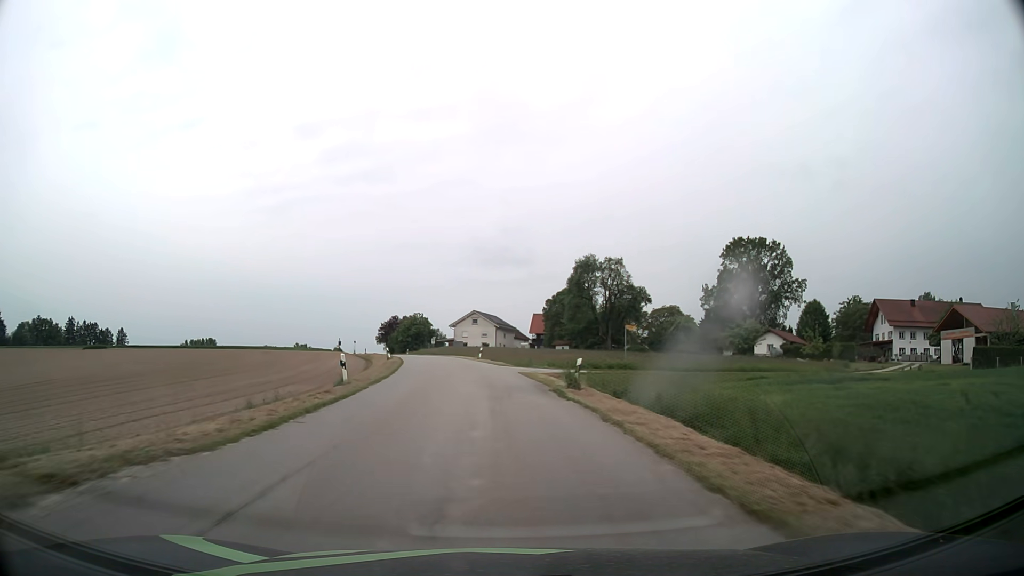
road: tertiary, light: Day
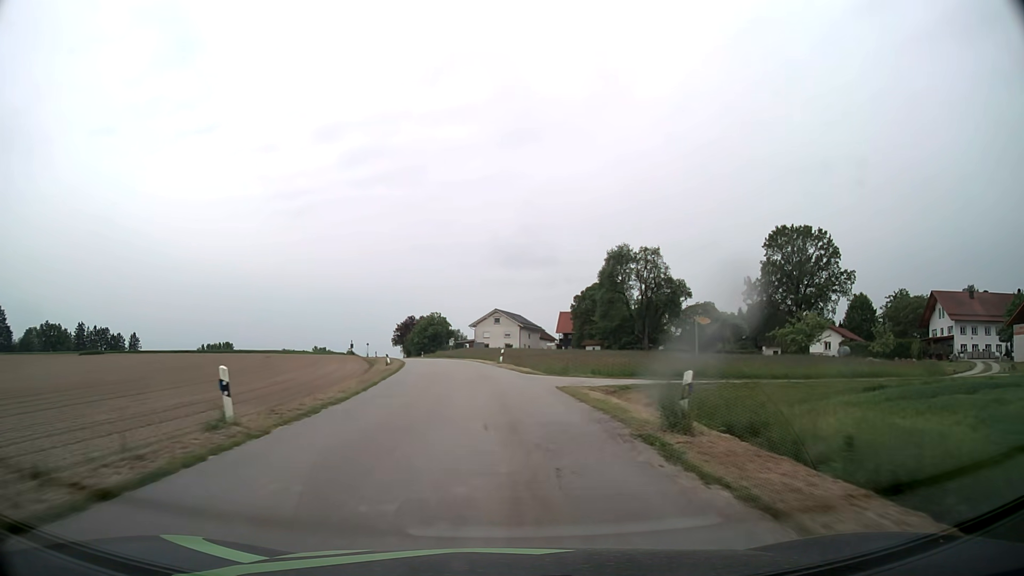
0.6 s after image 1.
(-0.2, +10.4) m; -2°
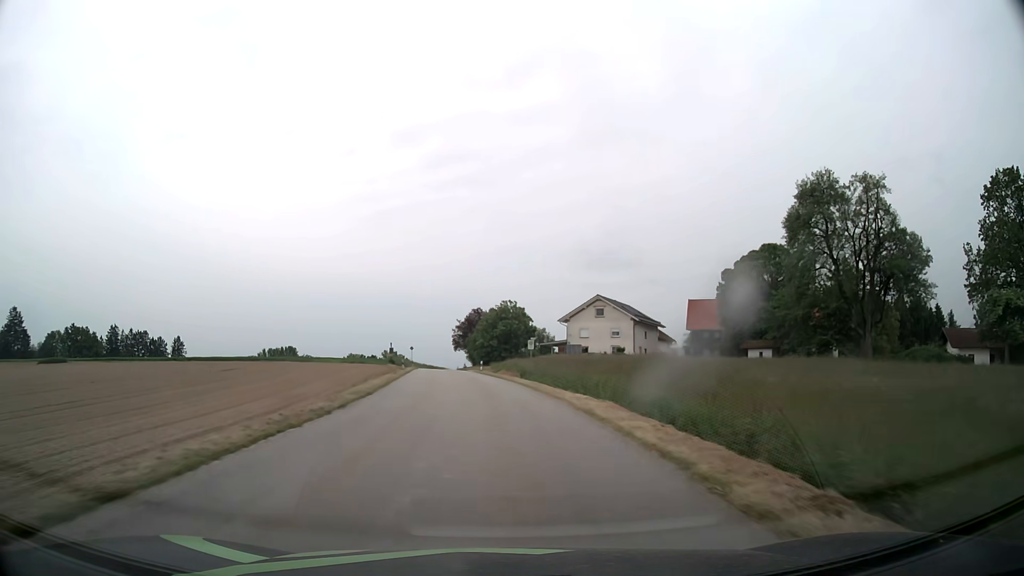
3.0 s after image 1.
(-2.6, +40.7) m; -8°
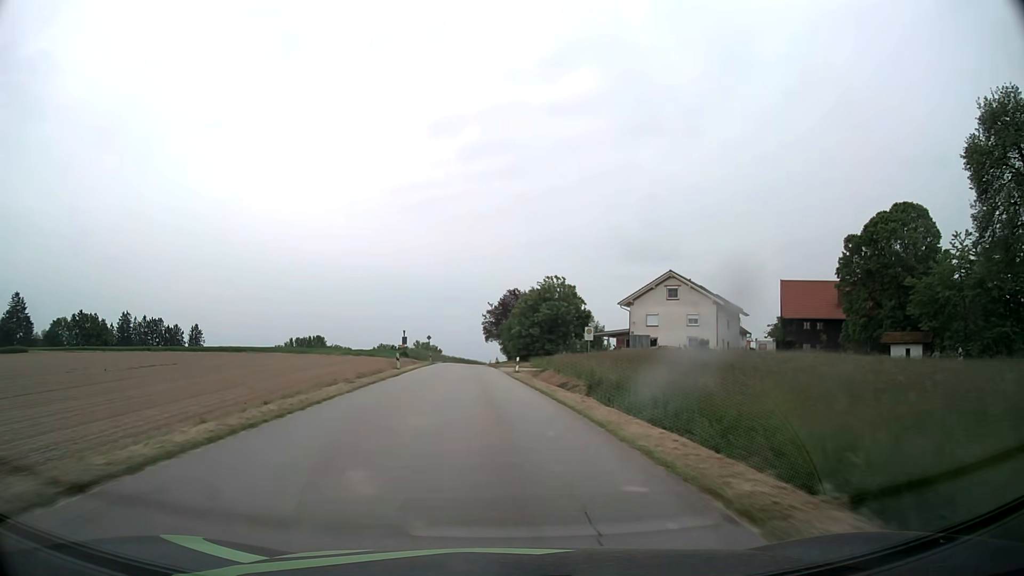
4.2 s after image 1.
(-0.6, +20.3) m; -3°
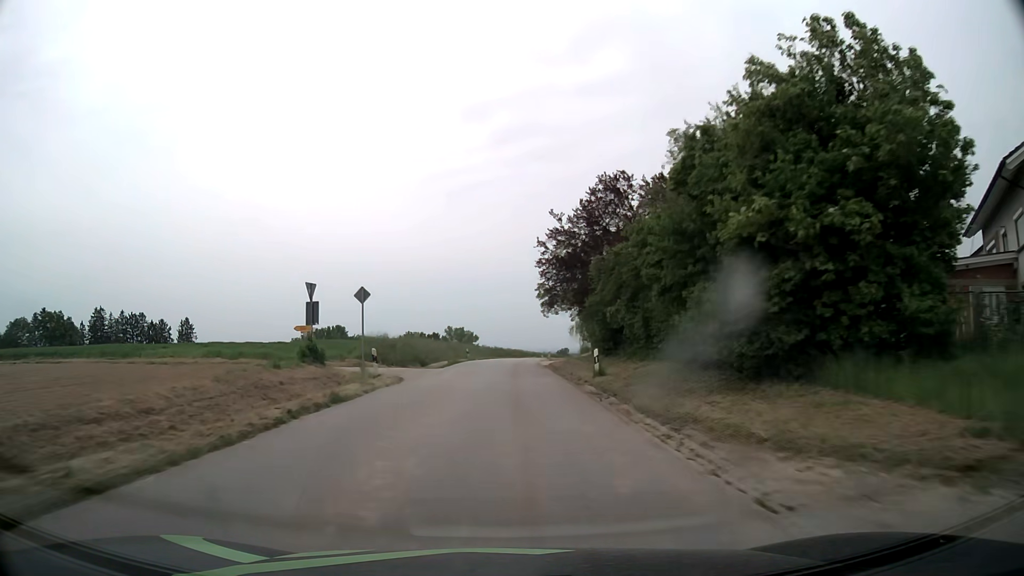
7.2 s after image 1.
(-2.7, +51.3) m; -4°
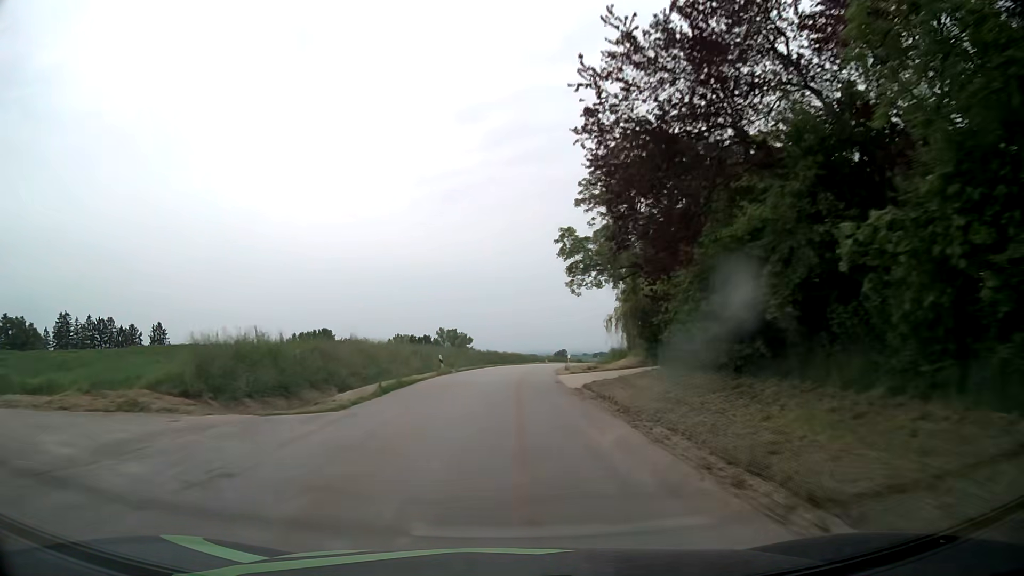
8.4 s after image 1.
(+0.2, +20.8) m; +1°
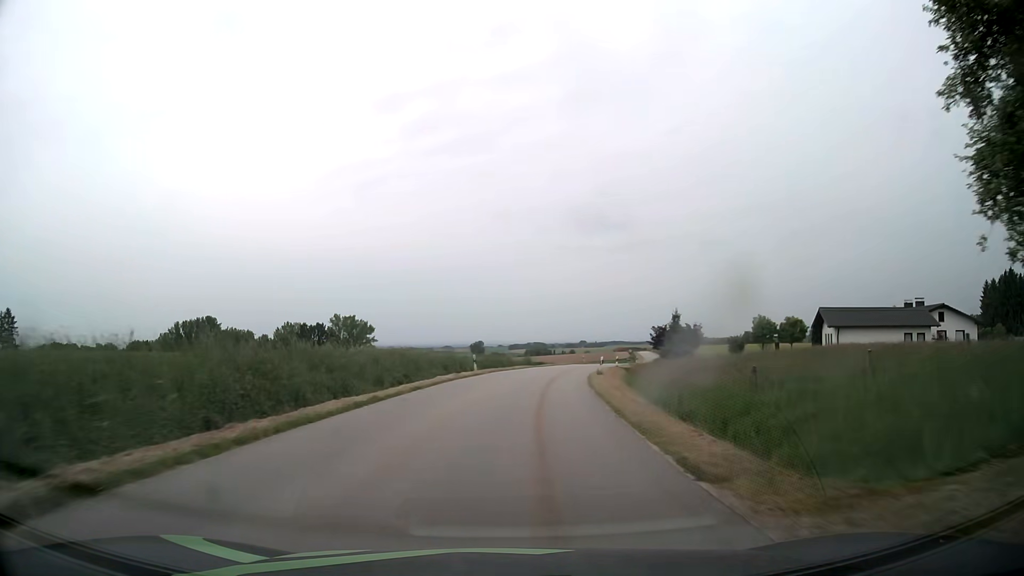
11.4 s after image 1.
(+1.8, +51.1) m; +7°
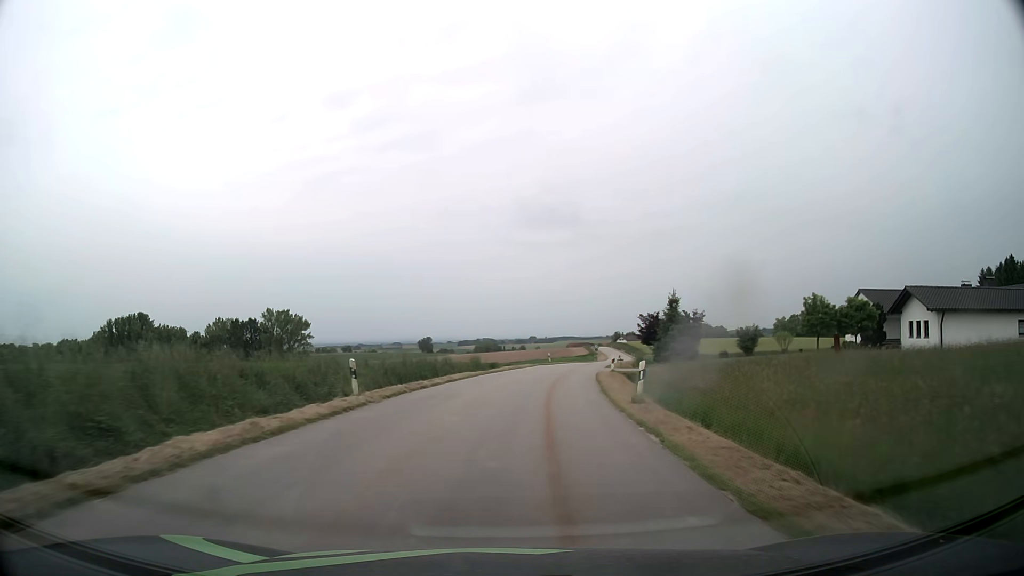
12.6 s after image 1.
(+0.7, +20.4) m; +4°
(0, +10) (+1, +20) (+2, +30) (+3, +40) (+5, +50) (+7, +59) (+9, +69) (+12, +79) (+14, +89) (+16, +98) m
